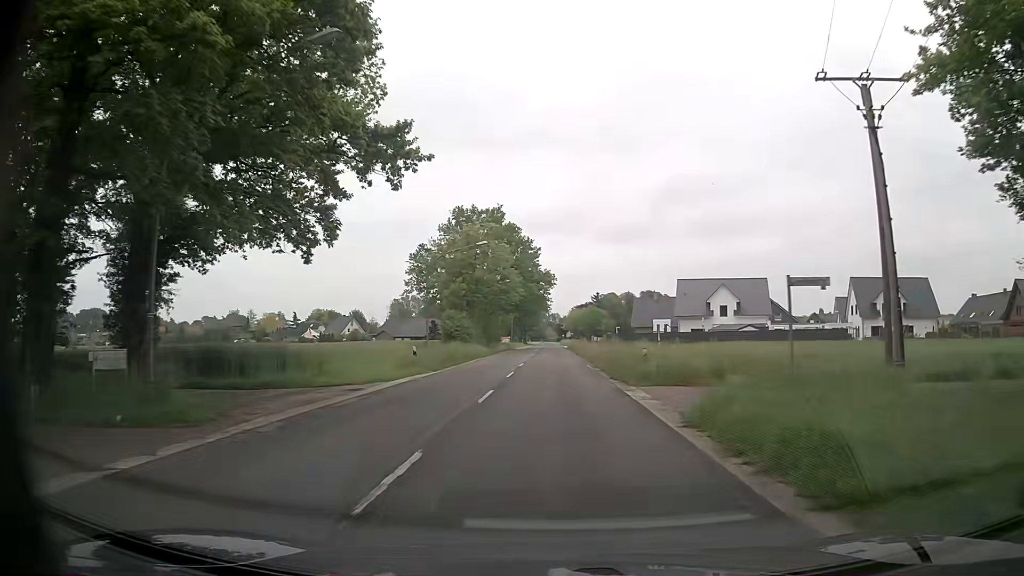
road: secondary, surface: asphalt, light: Day
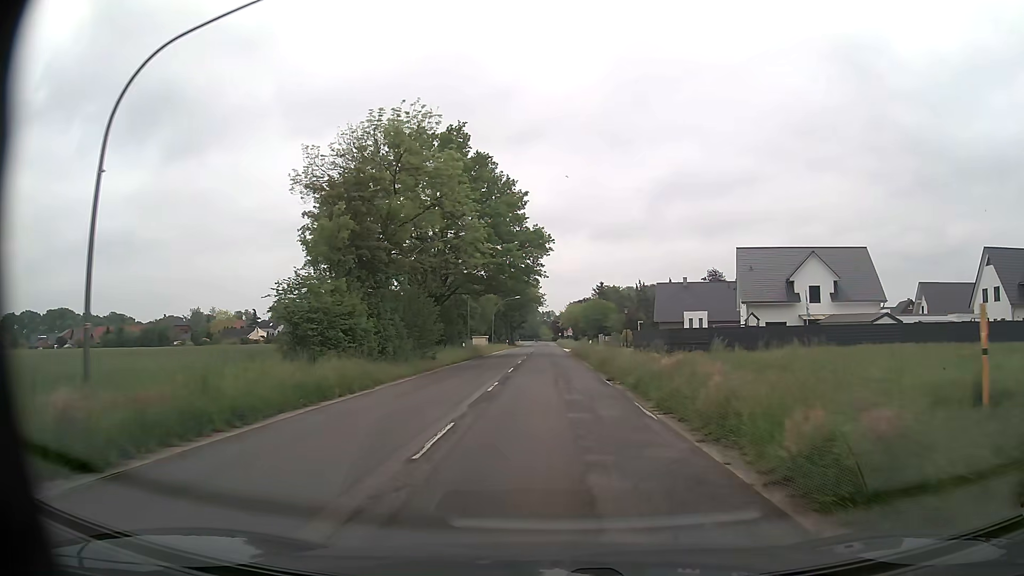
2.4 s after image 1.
(+0.4, +32.9) m; +1°
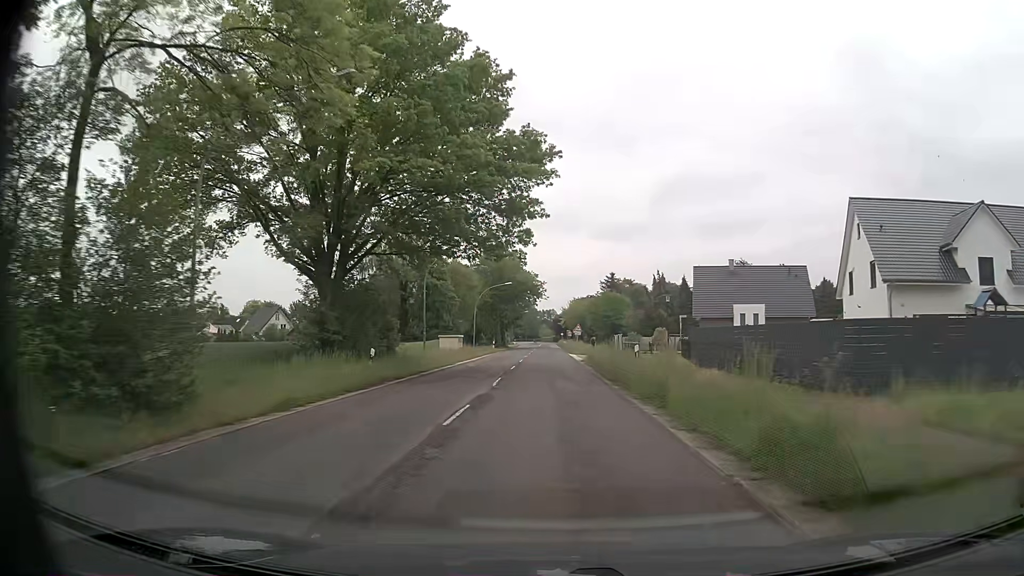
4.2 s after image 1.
(0.0, +24.7) m; 0°
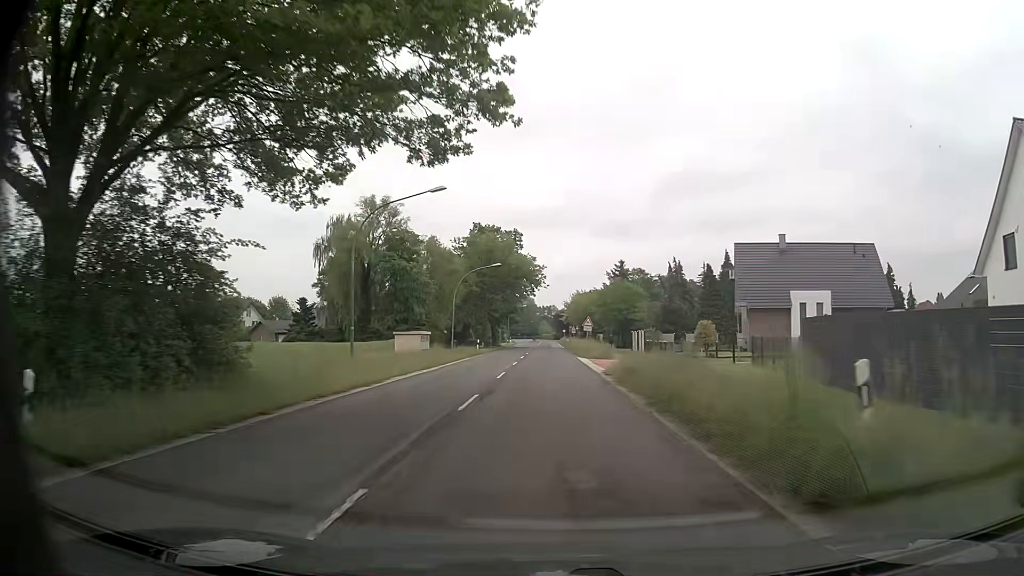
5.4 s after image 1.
(0.0, +16.5) m; 0°
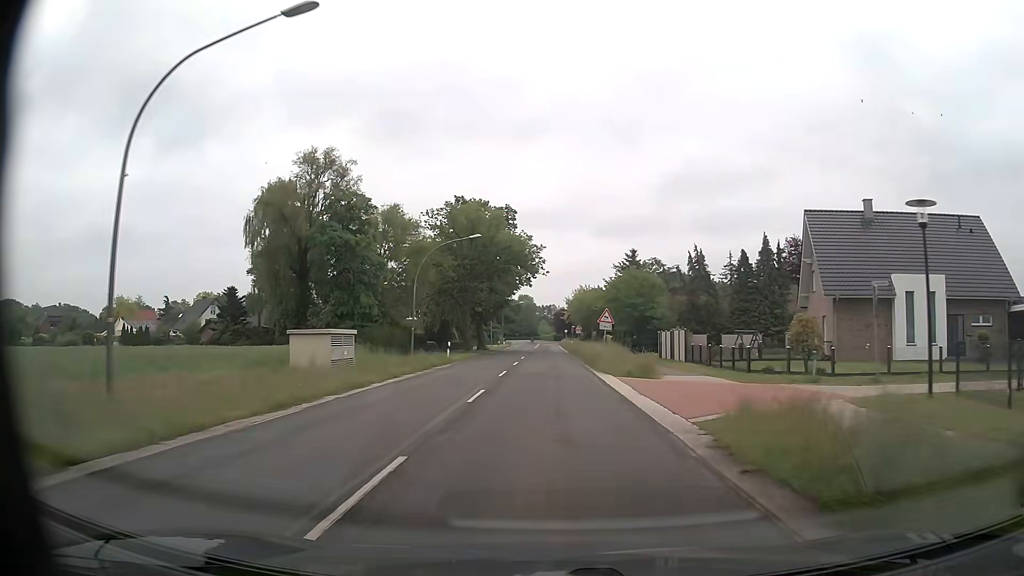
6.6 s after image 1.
(-0.1, +16.5) m; 0°
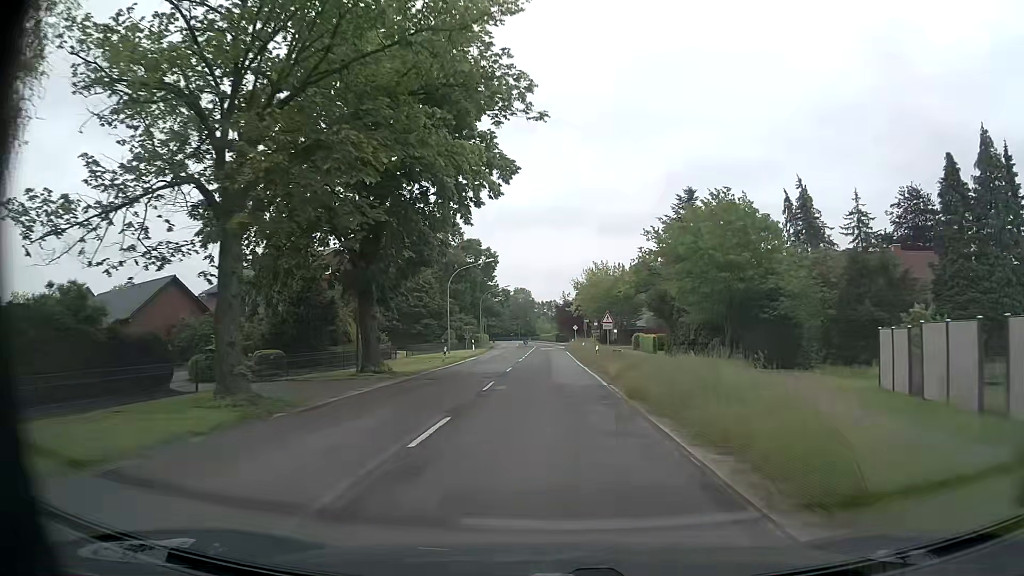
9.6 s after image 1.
(+0.1, +41.4) m; 0°
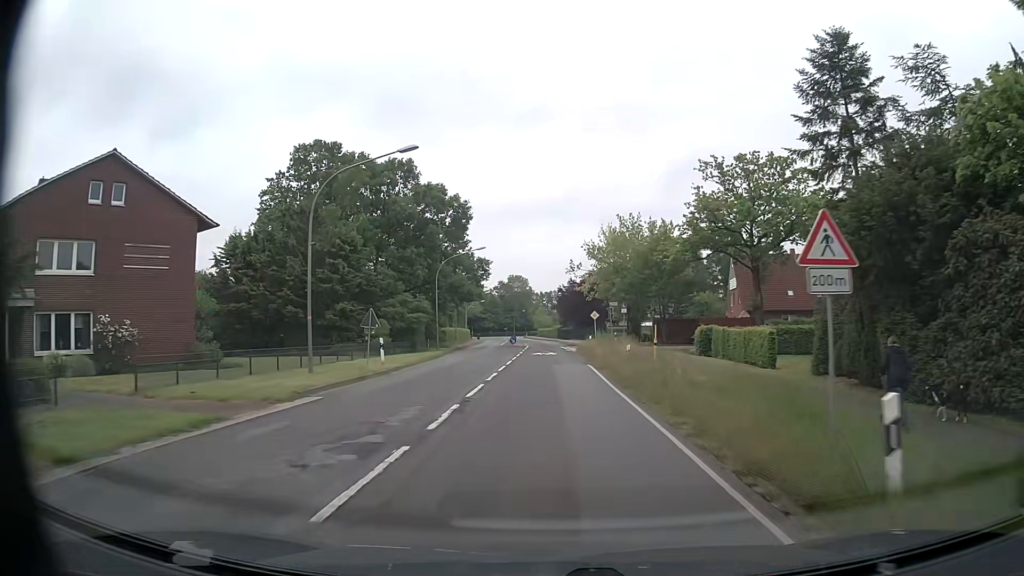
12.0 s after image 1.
(0.0, +33.0) m; +1°
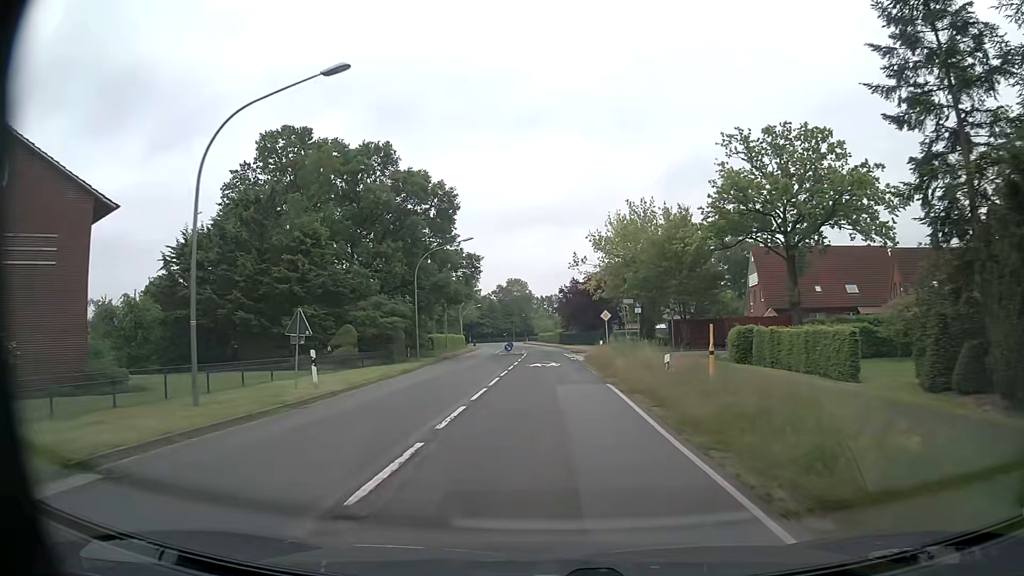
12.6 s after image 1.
(-0.1, +8.3) m; -1°
(0, +10) (0, +20) (0, +30) (0, +40) (0, +50) (-1, +60) (-1, +70) (-2, +80) (-3, +90) (-4, +100) m
